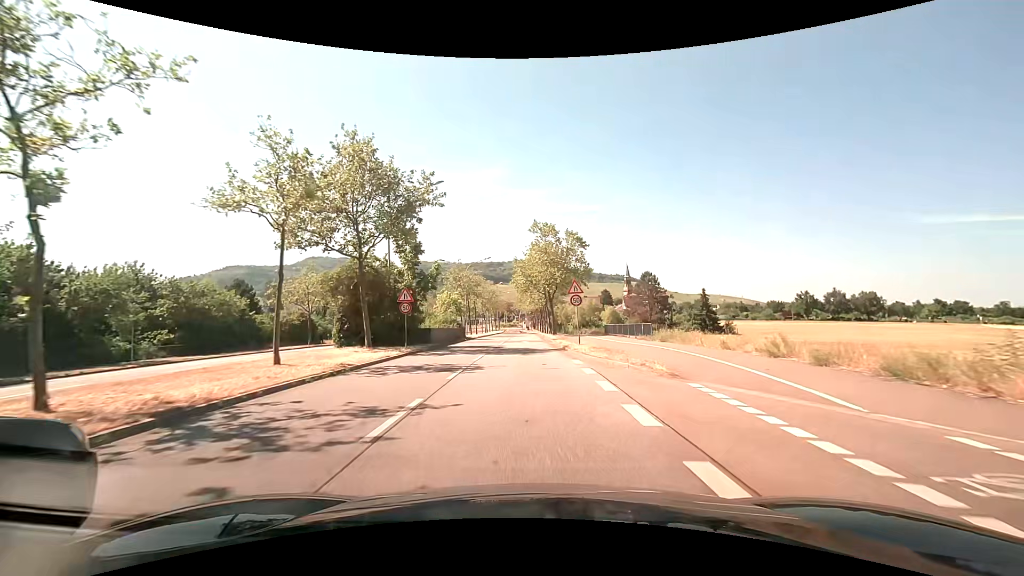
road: tertiary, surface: asphalt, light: Day
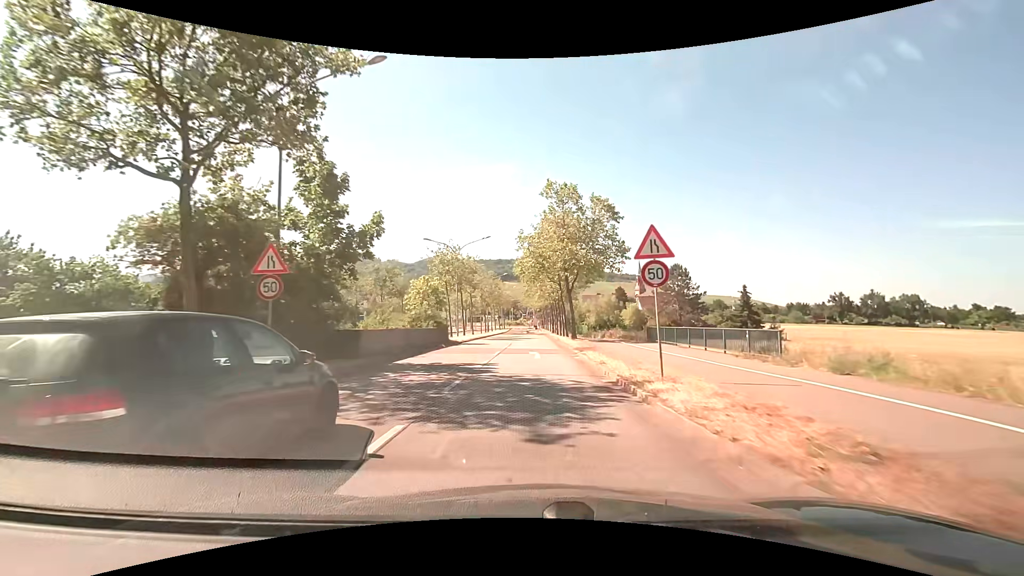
(-0.1, +14.2) m; -1°
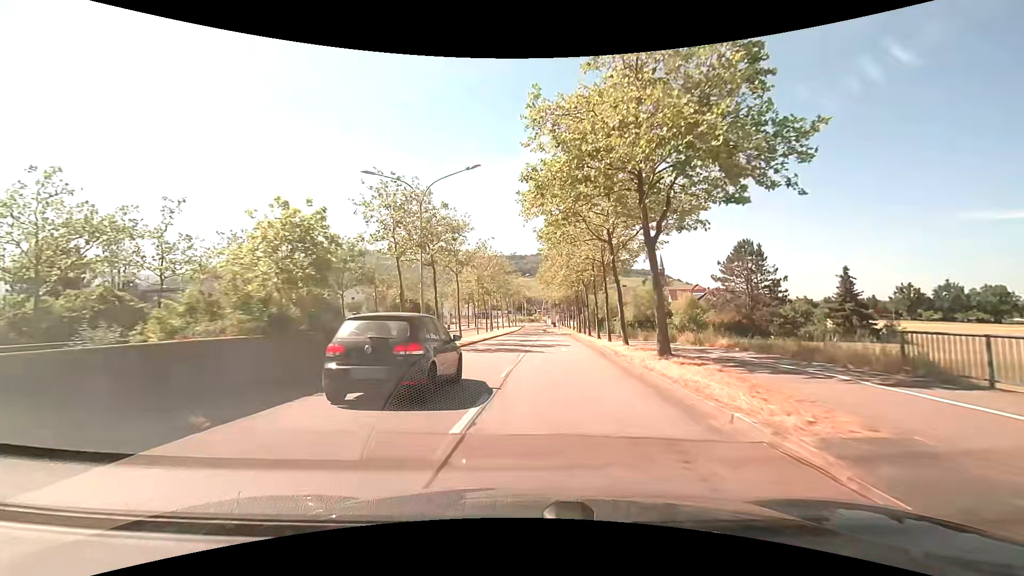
(-0.3, +21.6) m; -1°
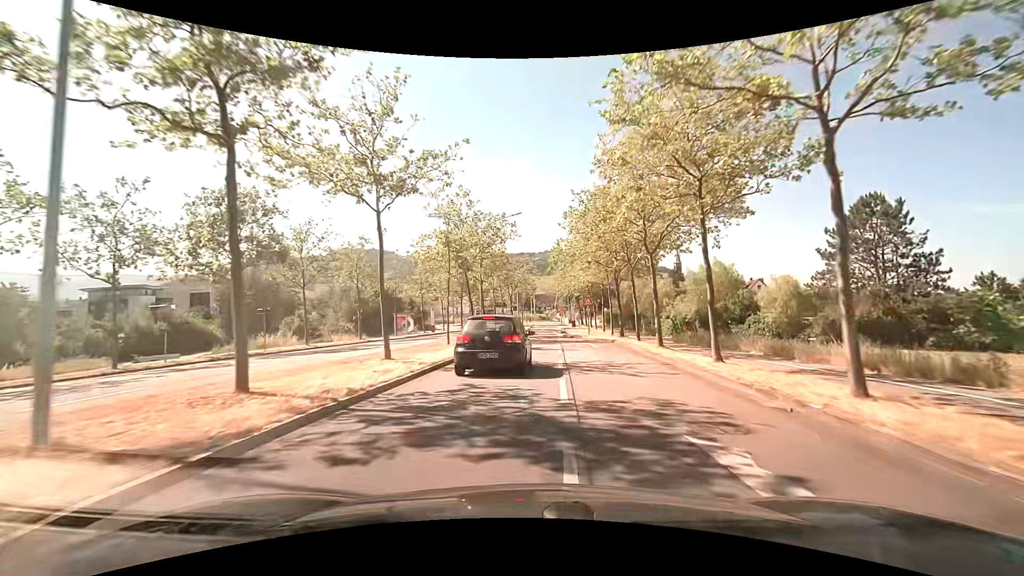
(-0.3, +21.8) m; -2°
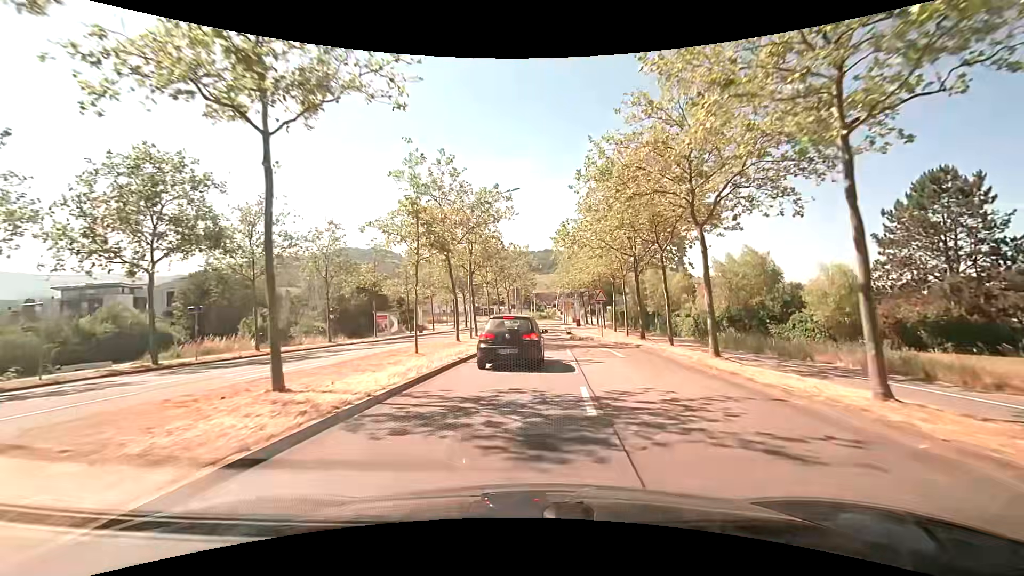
(+0.1, +7.1) m; +1°
(0, +10) (0, +20) (0, +30) (+1, +40) (+1, +50) (+1, +60) (+2, +70) (+3, +80) (+7, +89) (+10, +98) m
